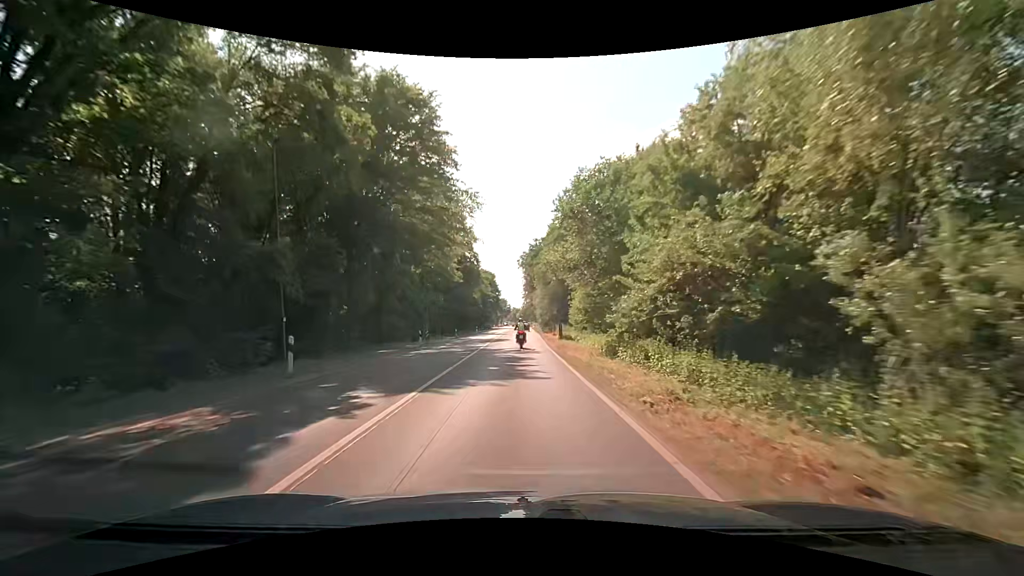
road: secondary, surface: asphalt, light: Day
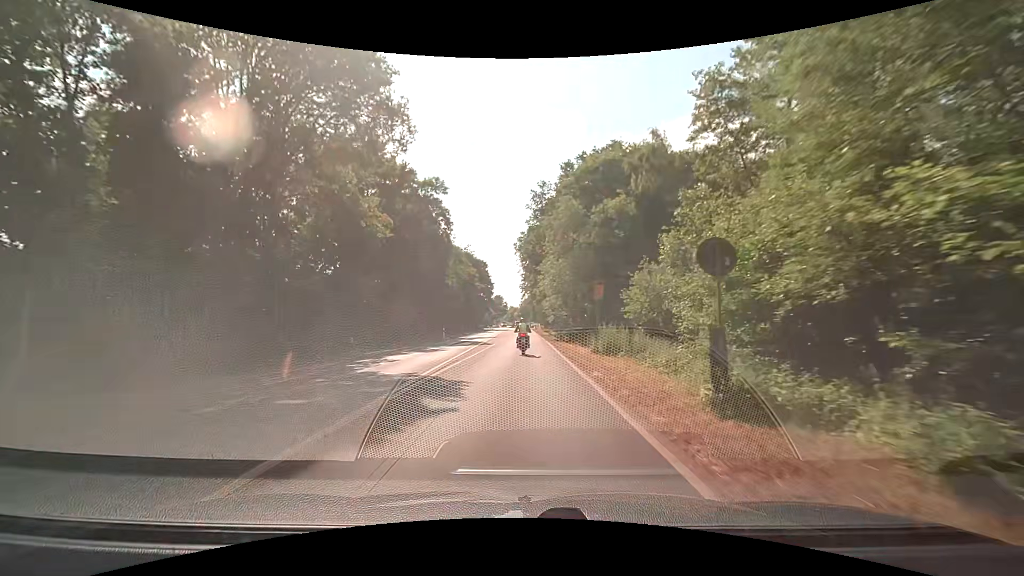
(-0.2, +32.8) m; 0°
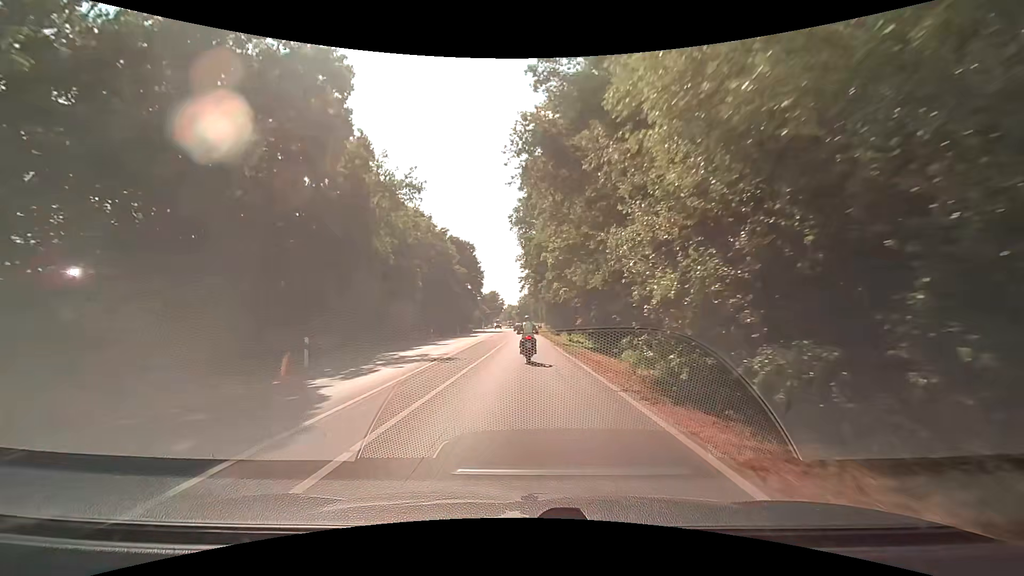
(-0.2, +31.3) m; 0°
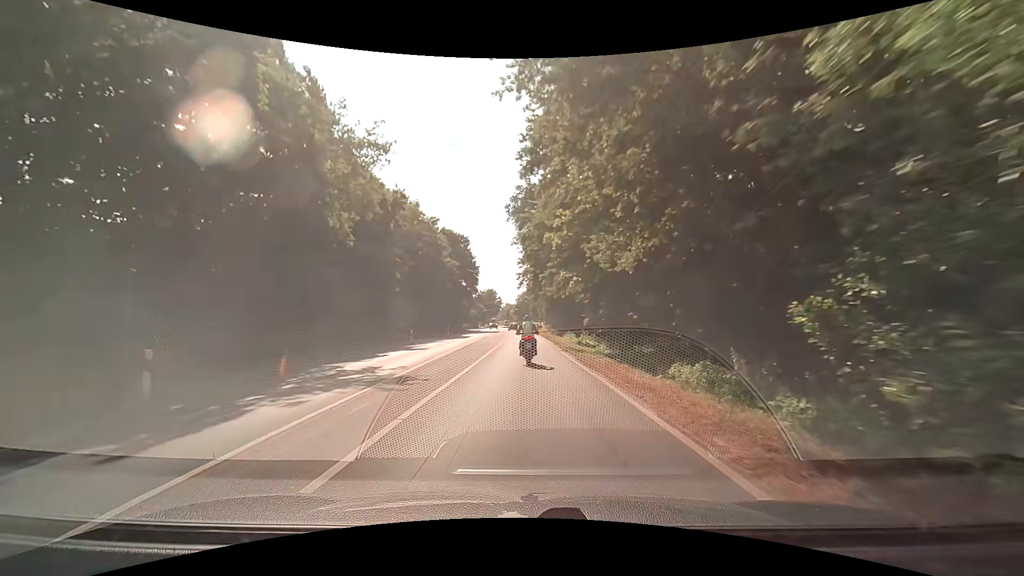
(0.0, +7.6) m; 0°
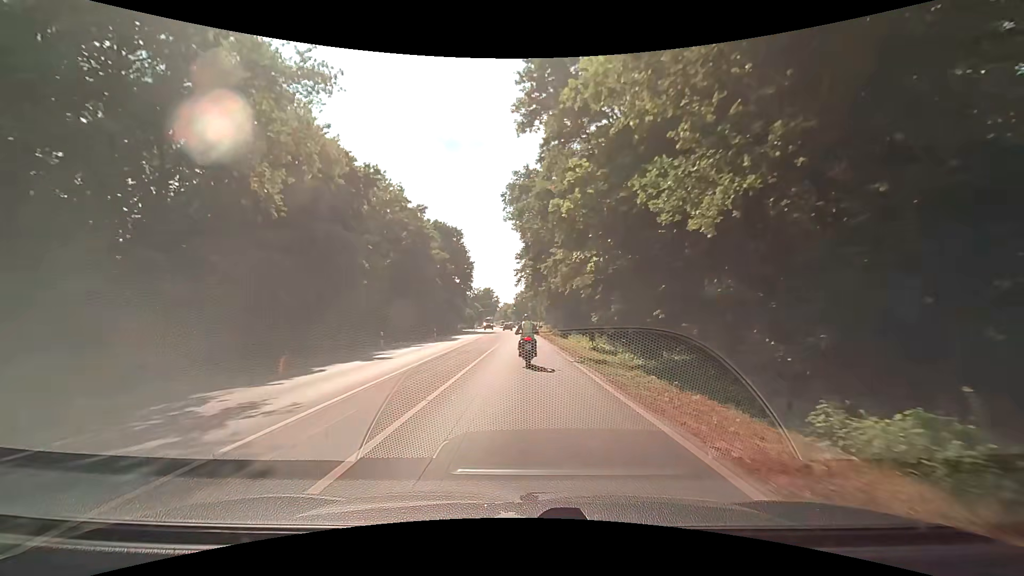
(0.0, +7.5) m; +1°
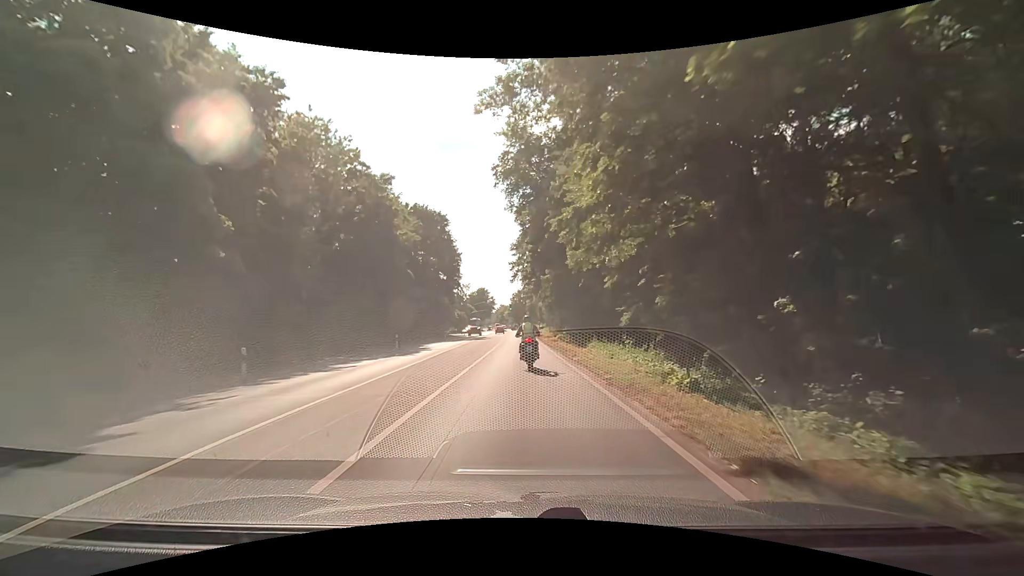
(0.0, +14.7) m; -1°
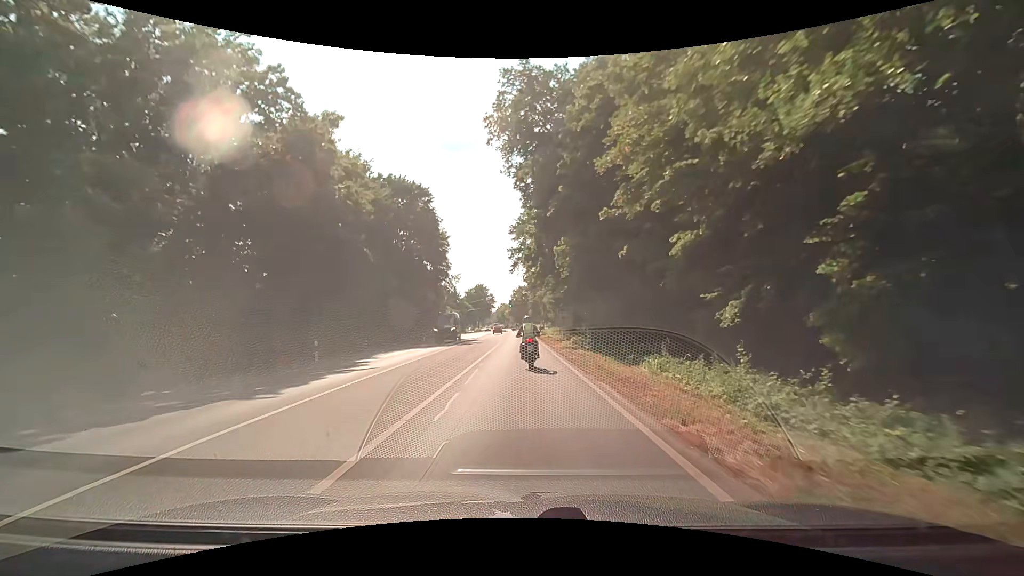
(+0.2, +14.6) m; -1°
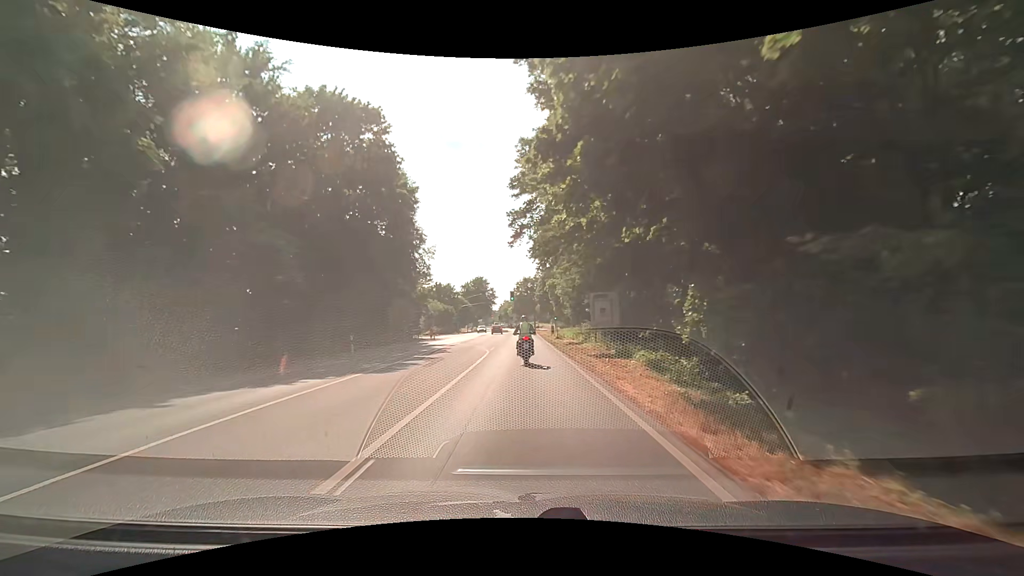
(+0.2, +22.2) m; +1°
(0, +10) (0, +20) (-1, +30) (-1, +40) (-1, +50) (-1, +60) (-1, +70) (-1, +80) (-1, +90) (-2, +100) m
